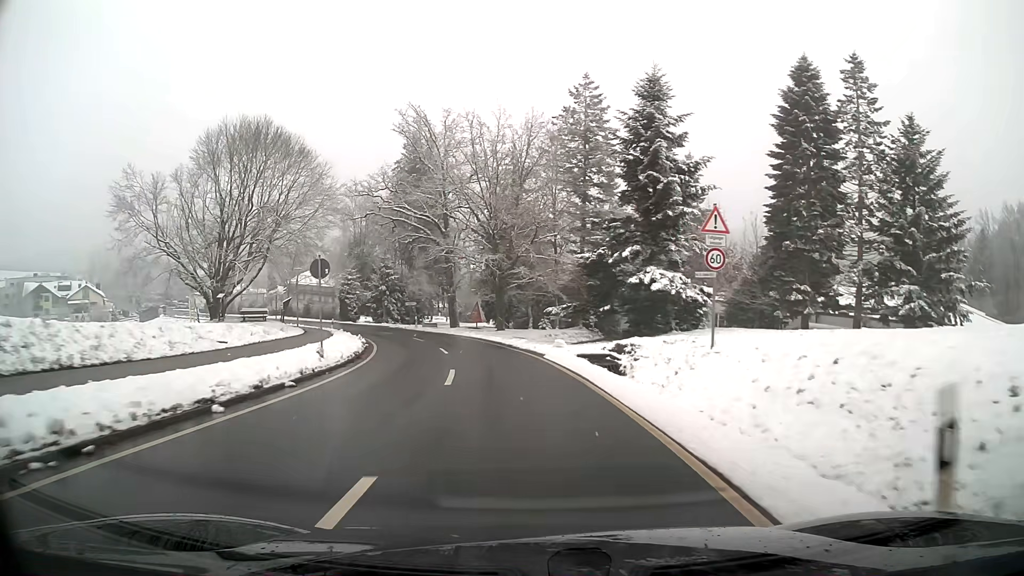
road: tertiary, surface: asphalt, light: Day
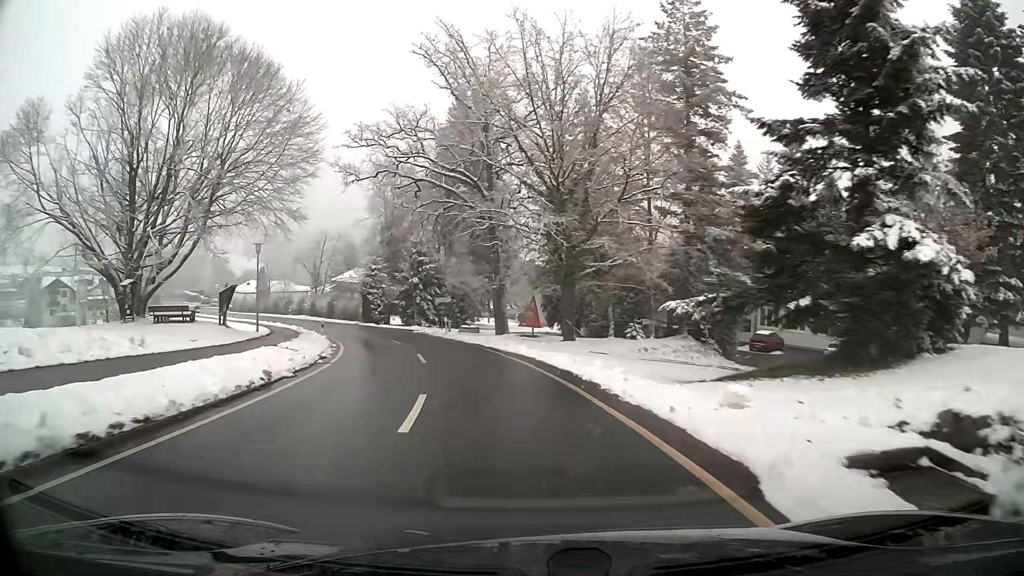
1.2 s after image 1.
(-0.9, +17.3) m; -7°
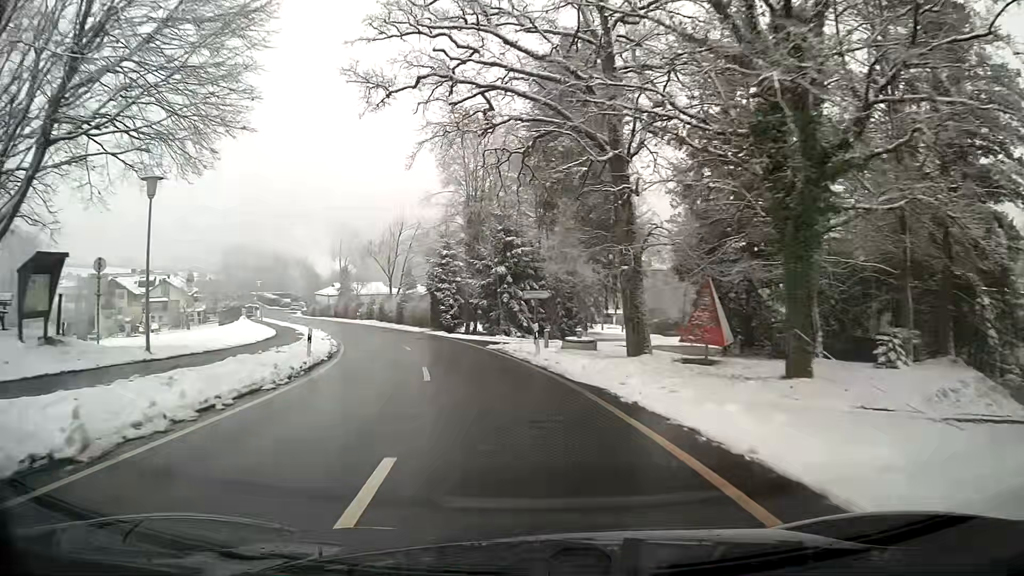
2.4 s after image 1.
(-1.4, +17.3) m; -9°
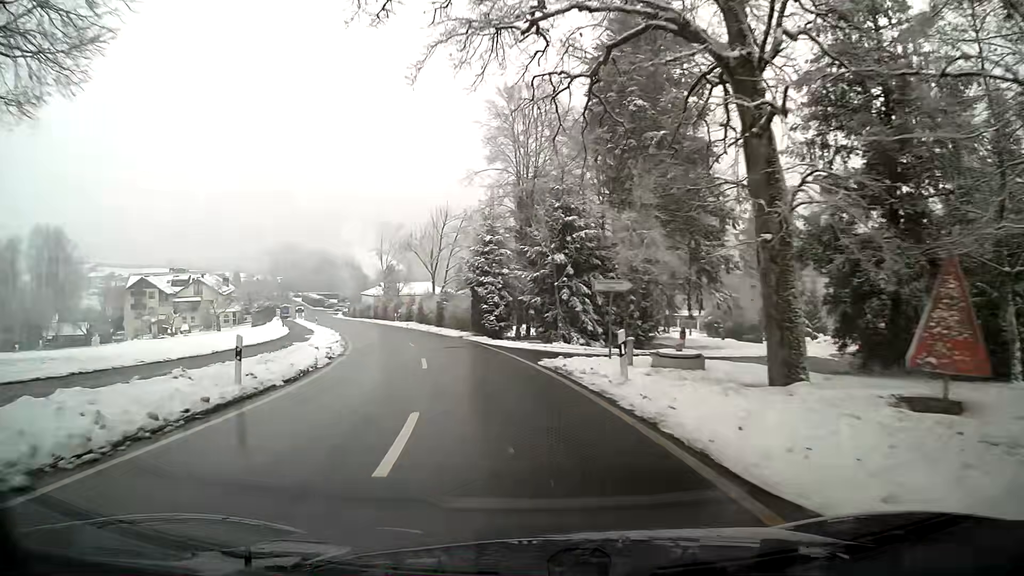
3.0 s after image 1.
(-0.4, +8.7) m; -5°
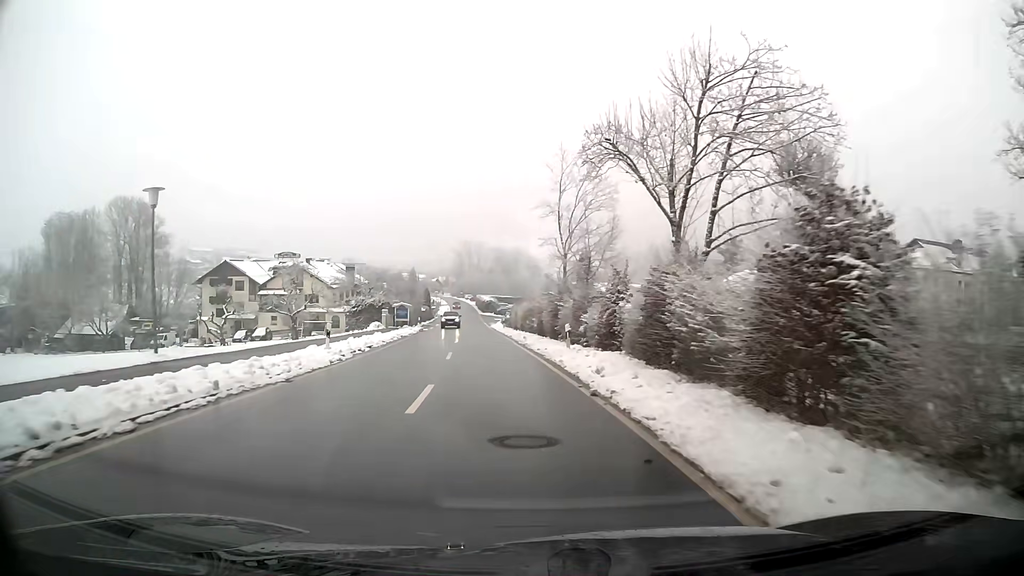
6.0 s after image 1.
(-6.9, +43.1) m; -16°
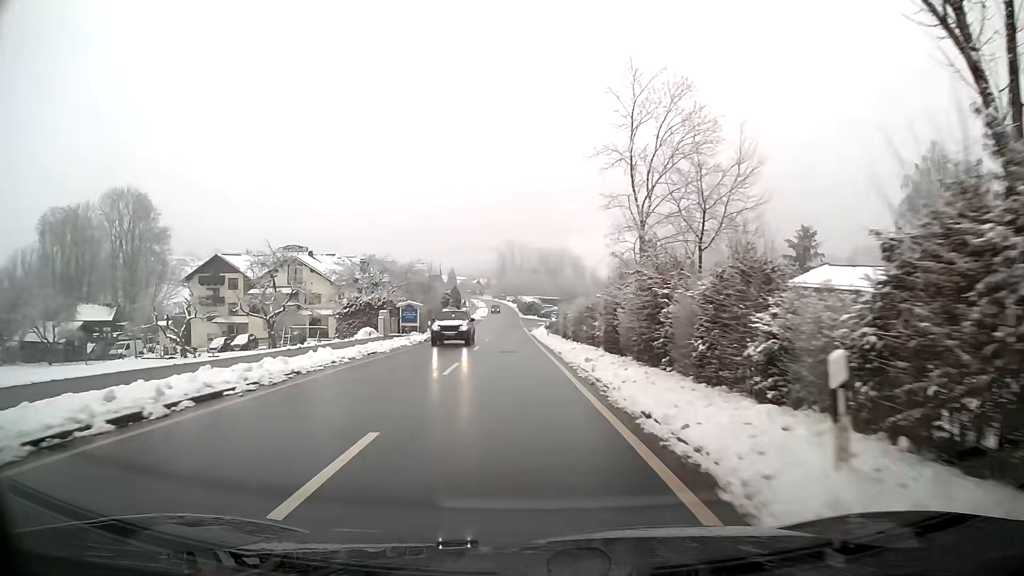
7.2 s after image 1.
(-0.6, +17.5) m; -3°
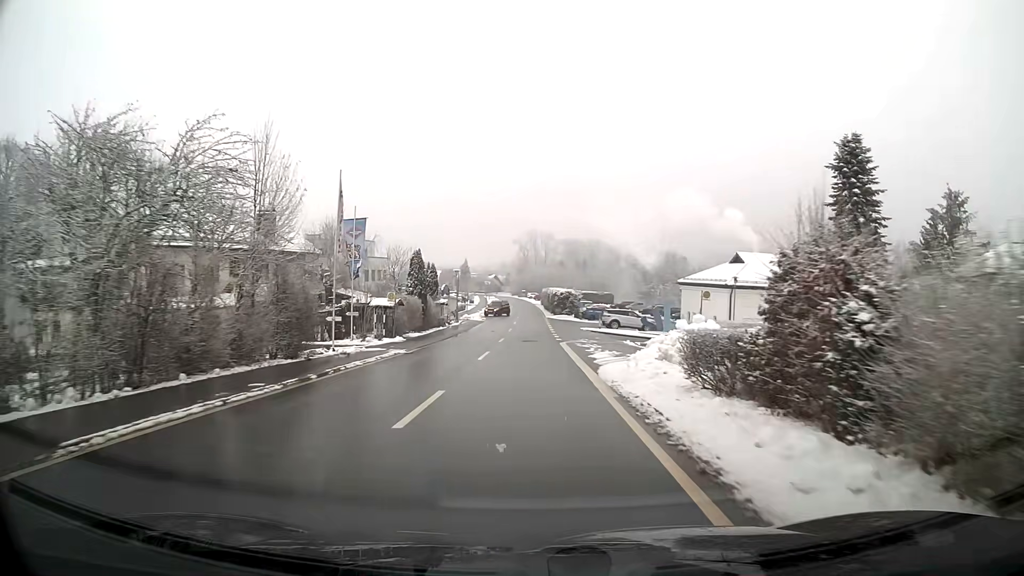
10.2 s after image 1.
(-1.1, +43.3) m; -2°
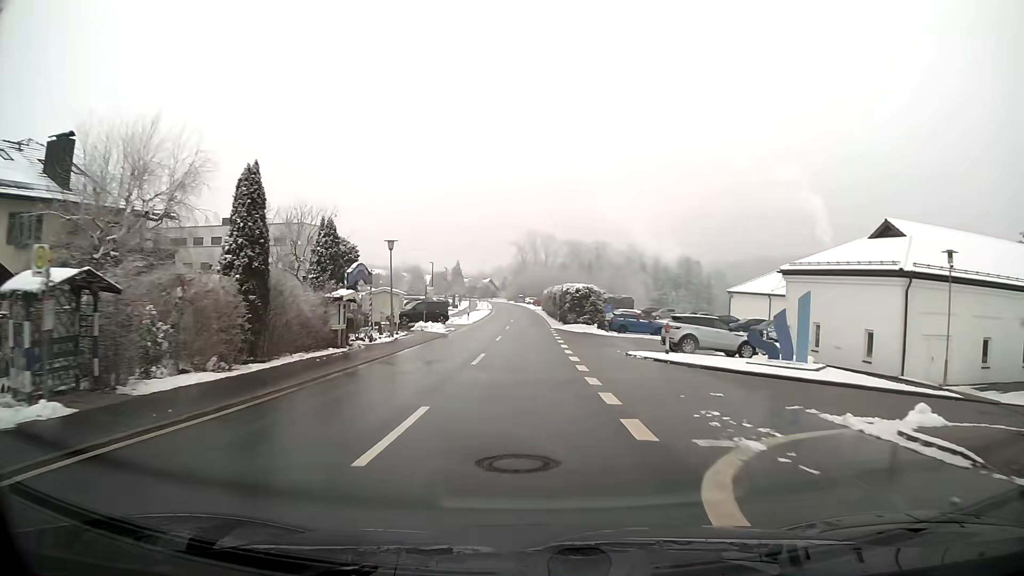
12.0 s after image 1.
(0.0, +25.6) m; 0°
